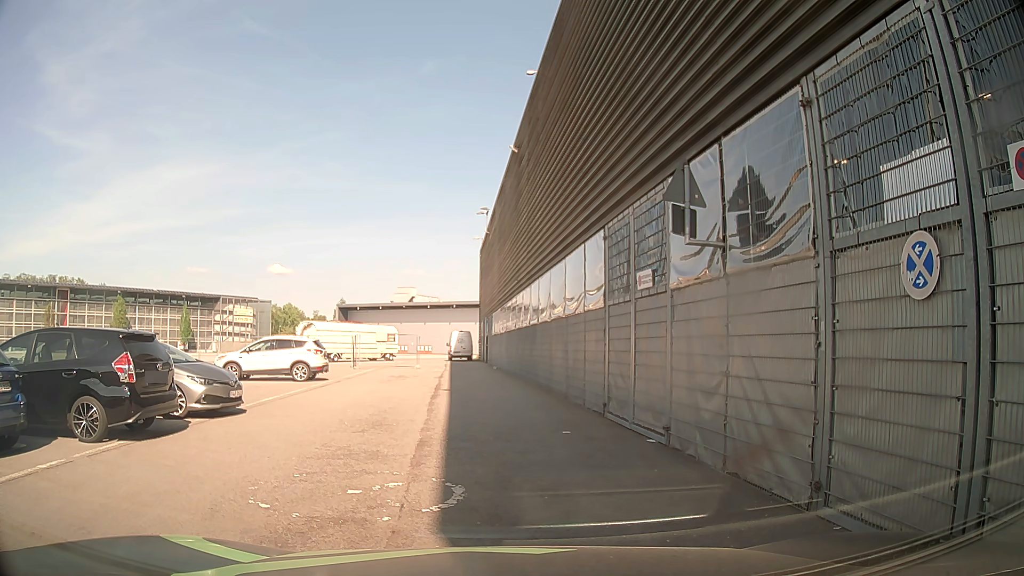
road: service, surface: asphalt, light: Day
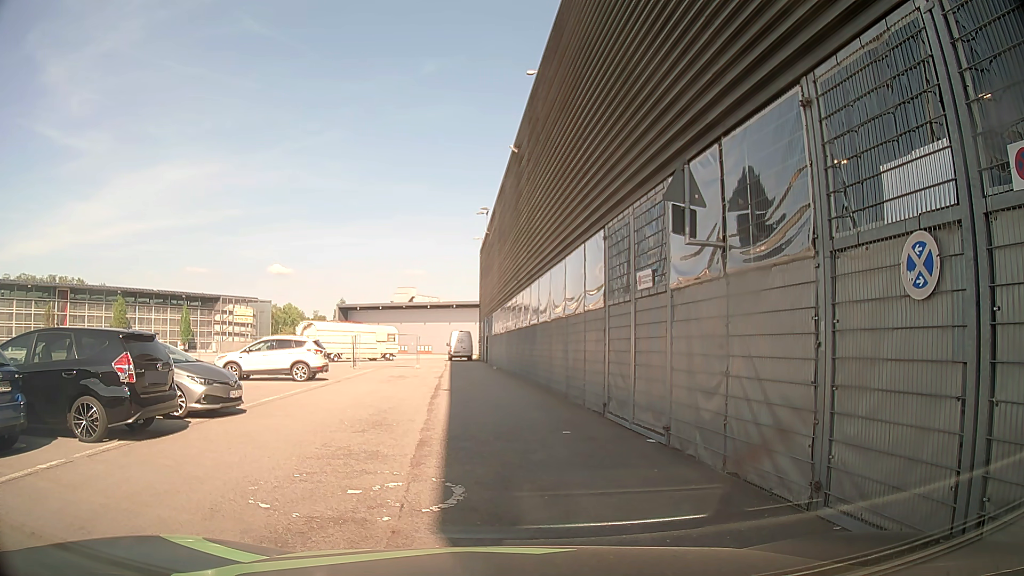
(0.0, 0.0) m; 0°
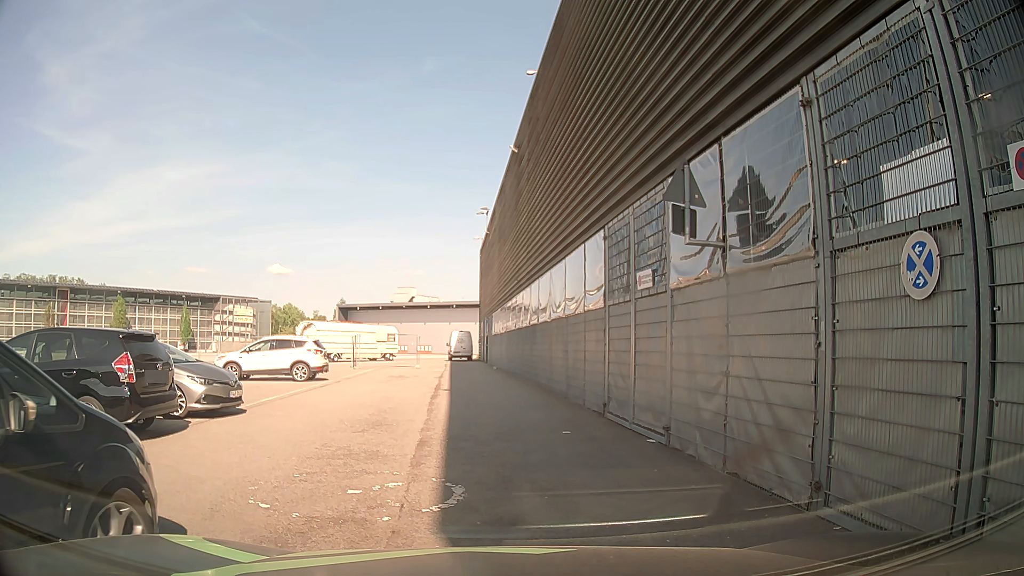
(0.0, 0.0) m; 0°
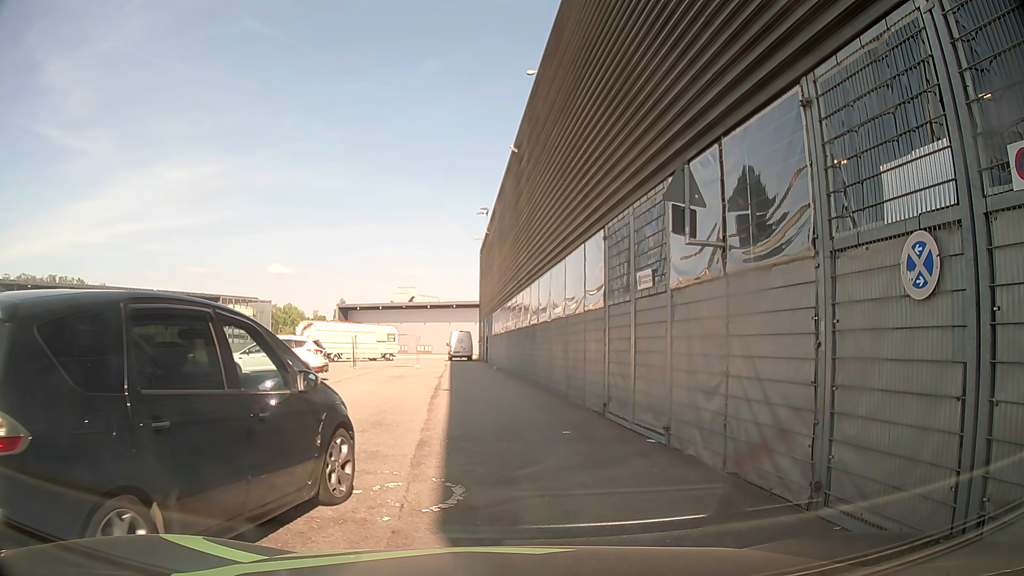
(0.0, 0.0) m; 0°
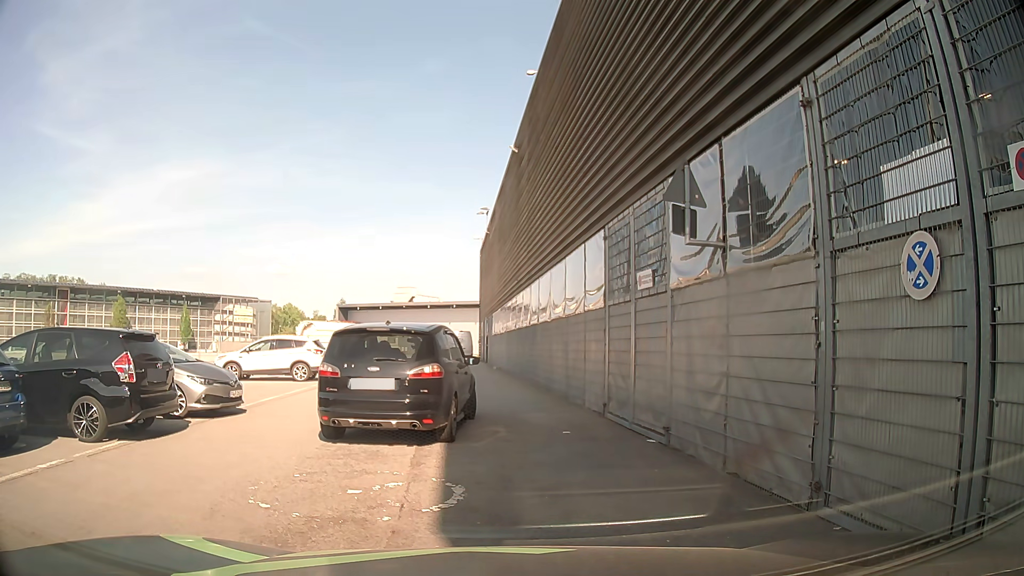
(0.0, 0.0) m; 0°
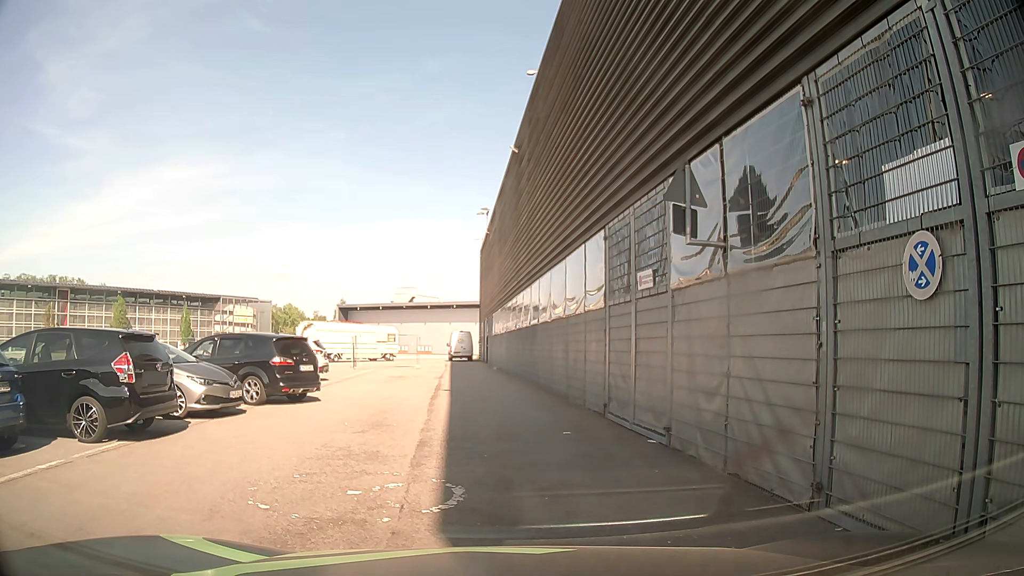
(0.0, 0.0) m; 0°
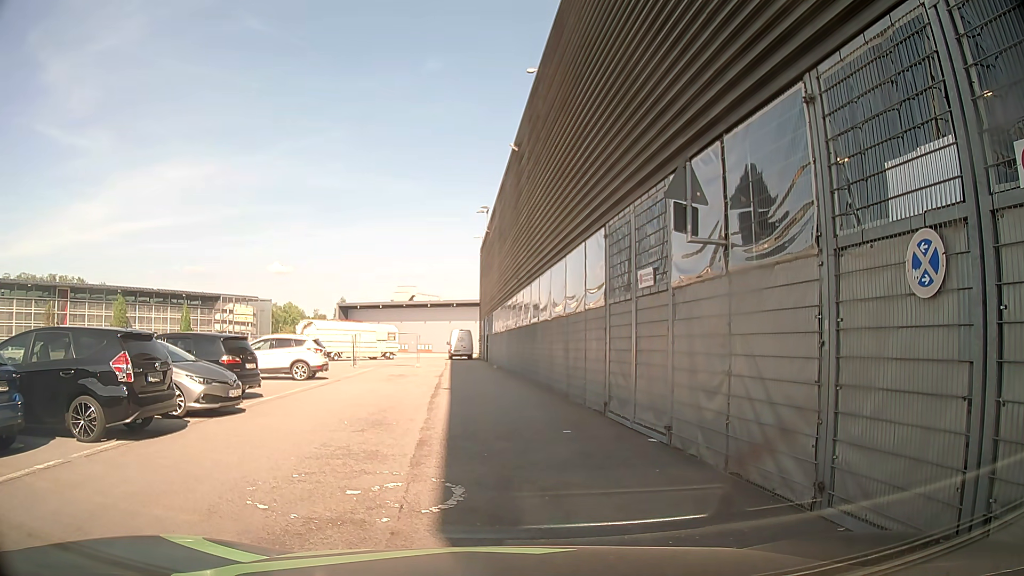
(0.0, 0.0) m; 0°
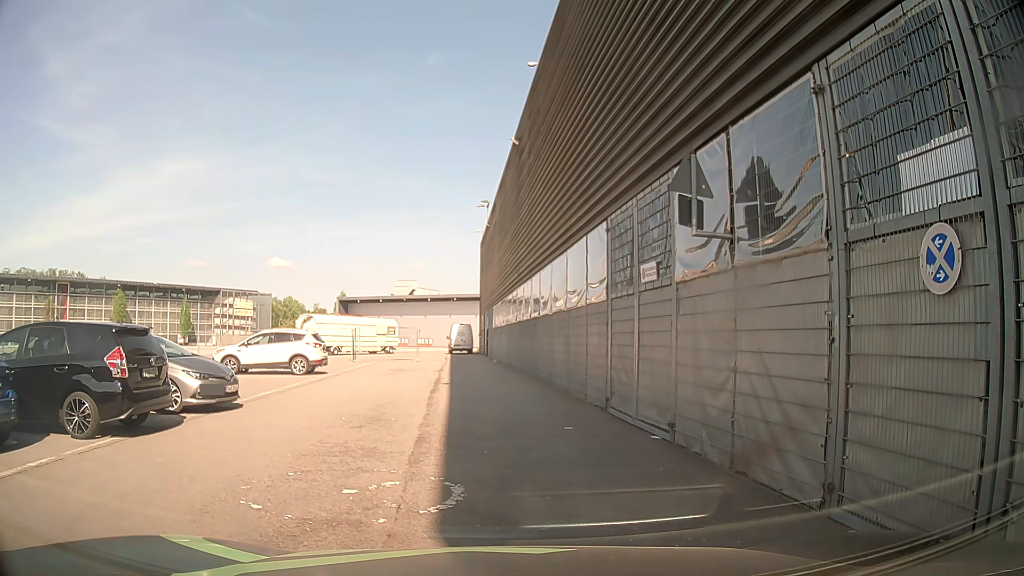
(0.0, +0.2) m; 0°
